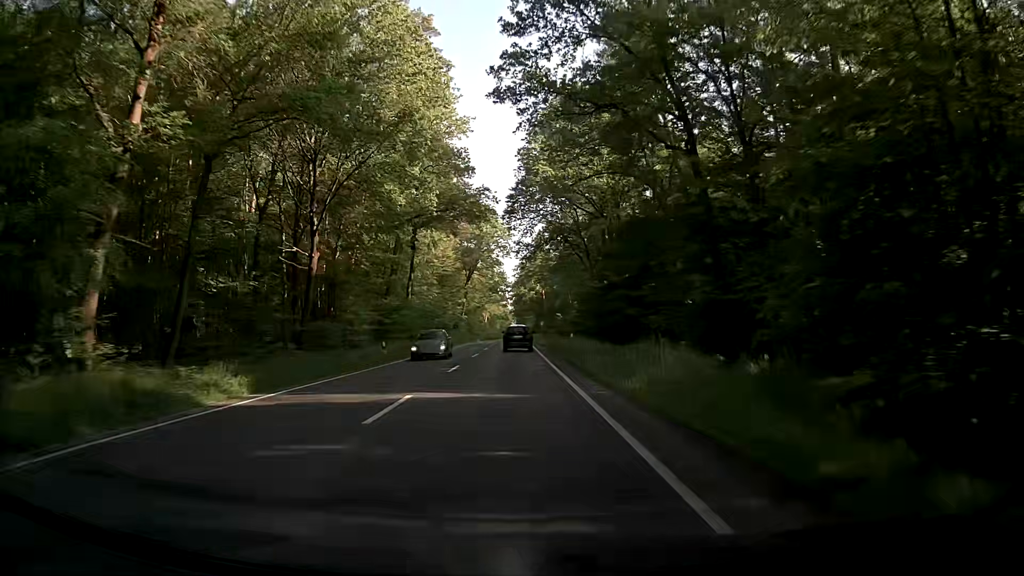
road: primary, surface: asphalt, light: Day
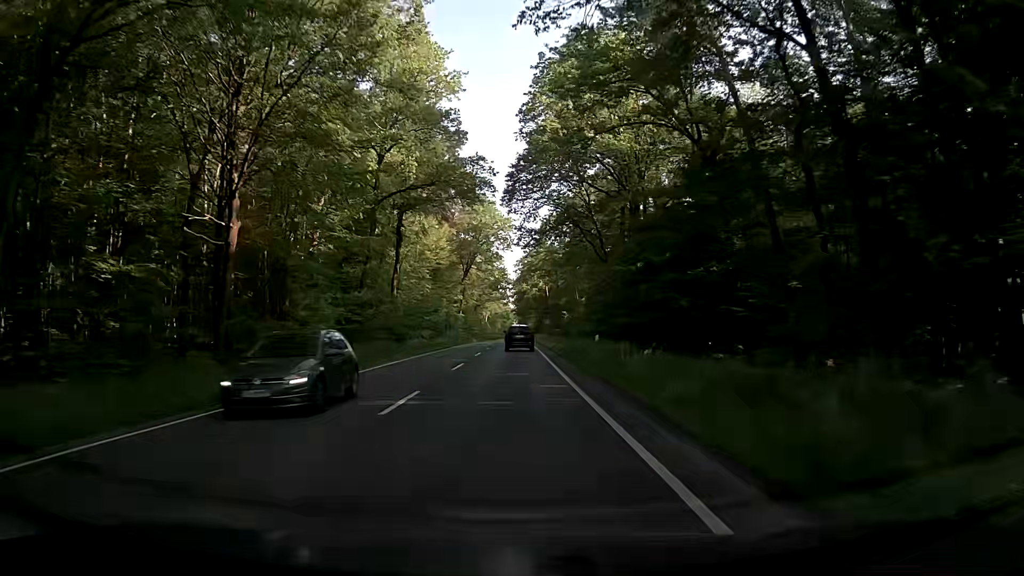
(0.0, +10.9) m; +1°
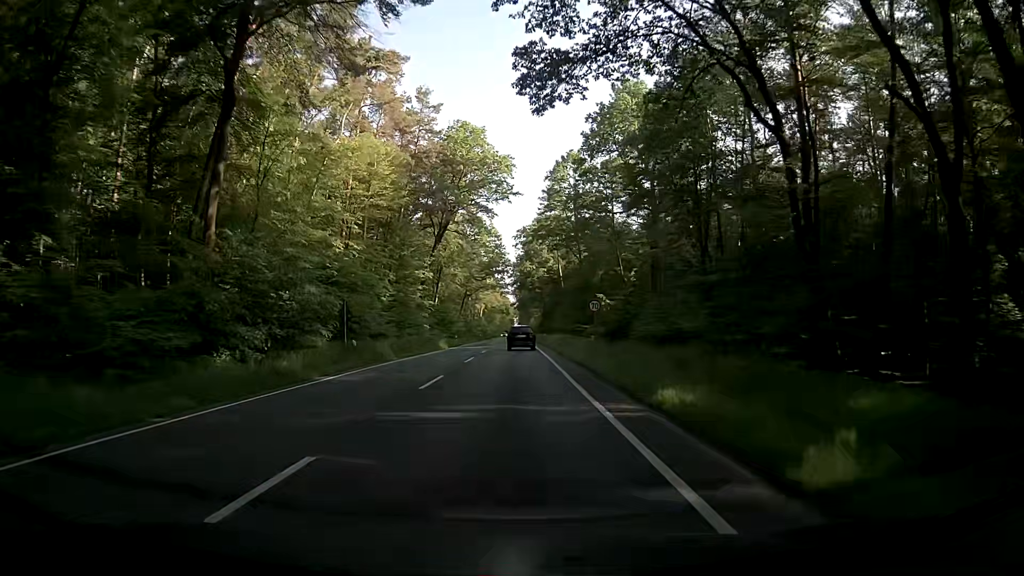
(-0.5, +44.2) m; -1°
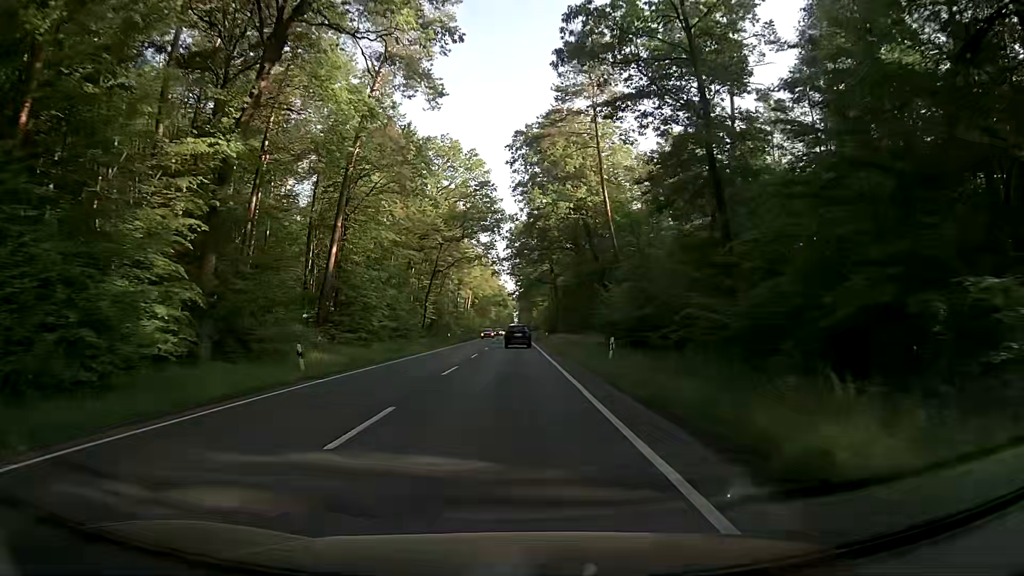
(0.0, +56.0) m; 0°
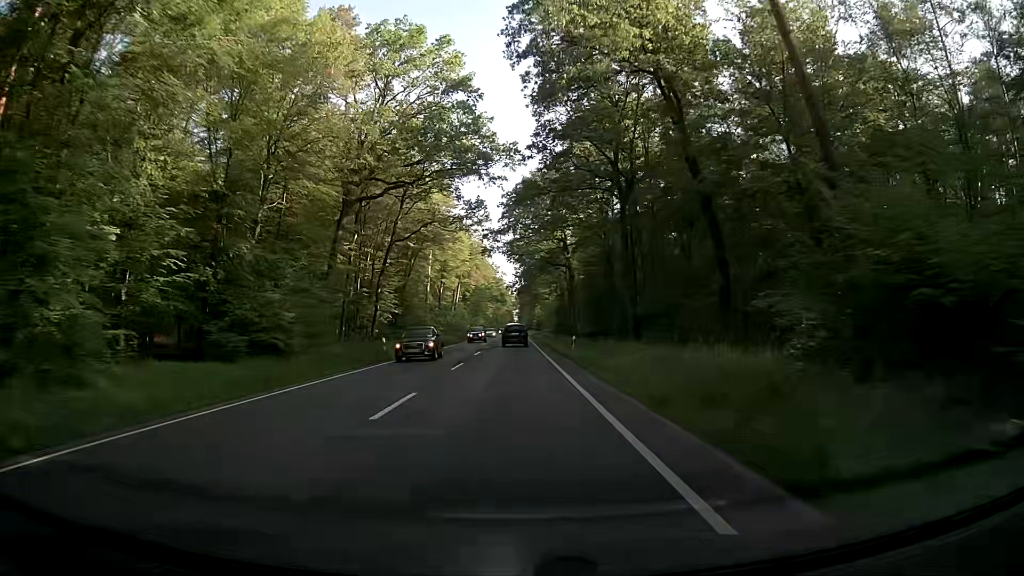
(+0.3, +33.8) m; 0°
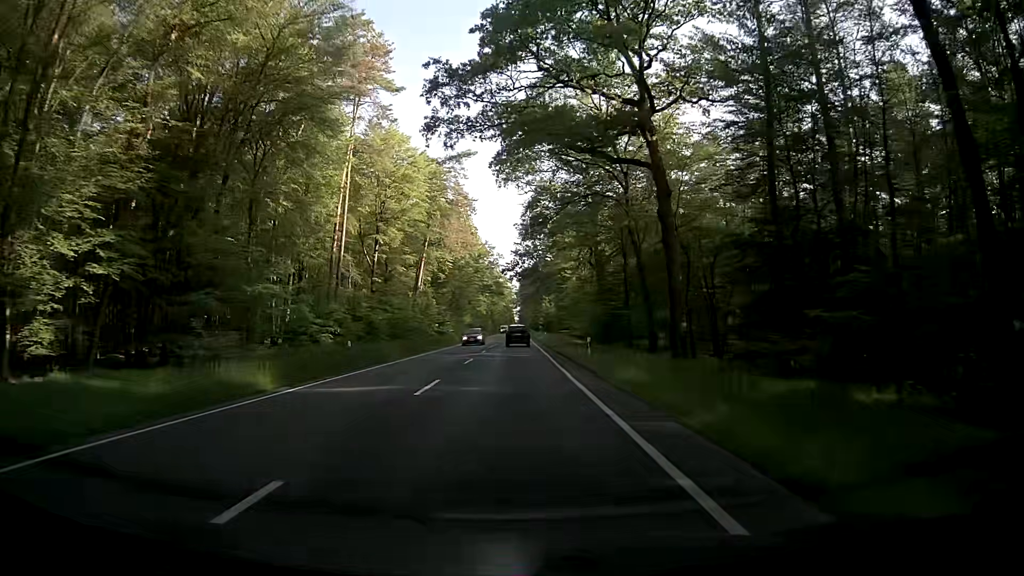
(-0.3, +56.5) m; 0°
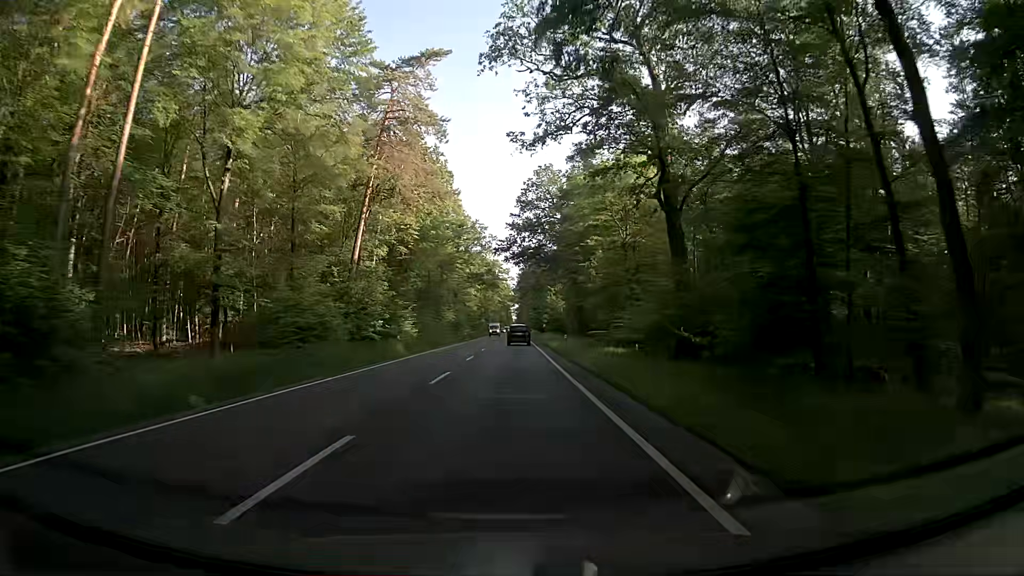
(-0.2, +34.0) m; -1°
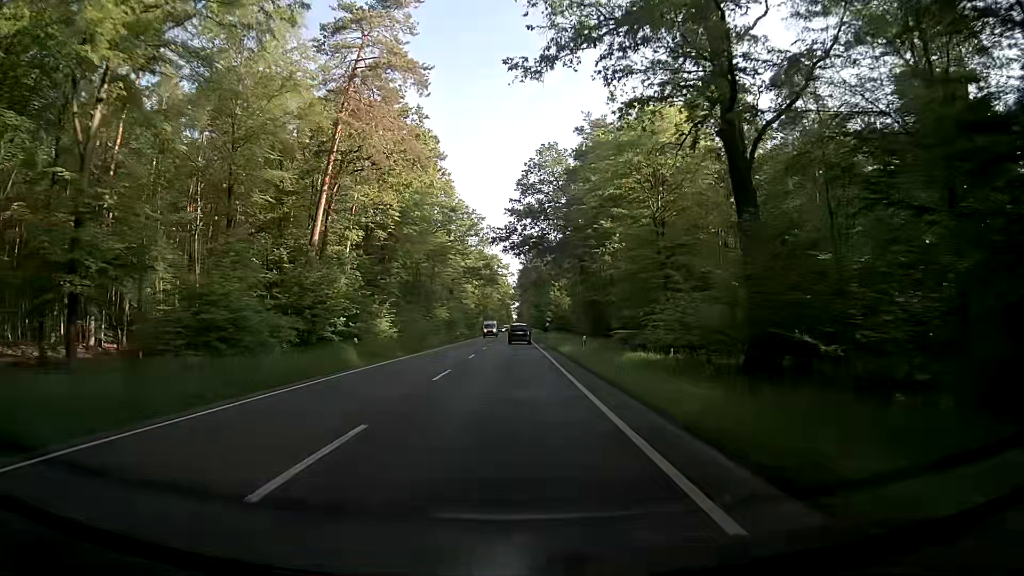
(+0.1, +11.3) m; +1°
(0, +10) (0, +20) (0, +30) (0, +40) (0, +50) (0, +60) (-1, +70) (-1, +80) (-1, +90) (-1, +100) m
